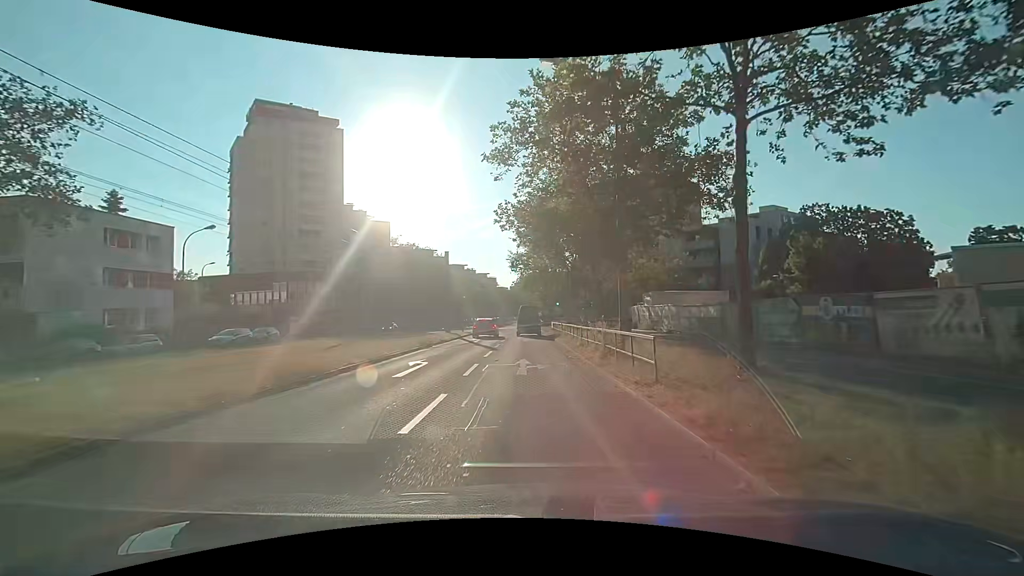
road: tertiary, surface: asphalt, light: Day
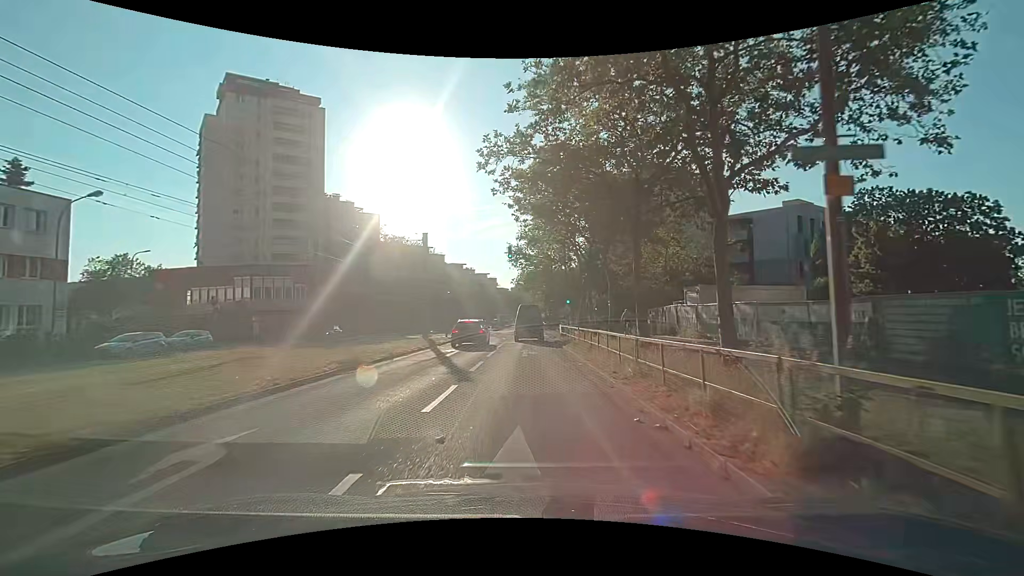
(+0.1, +10.5) m; 0°
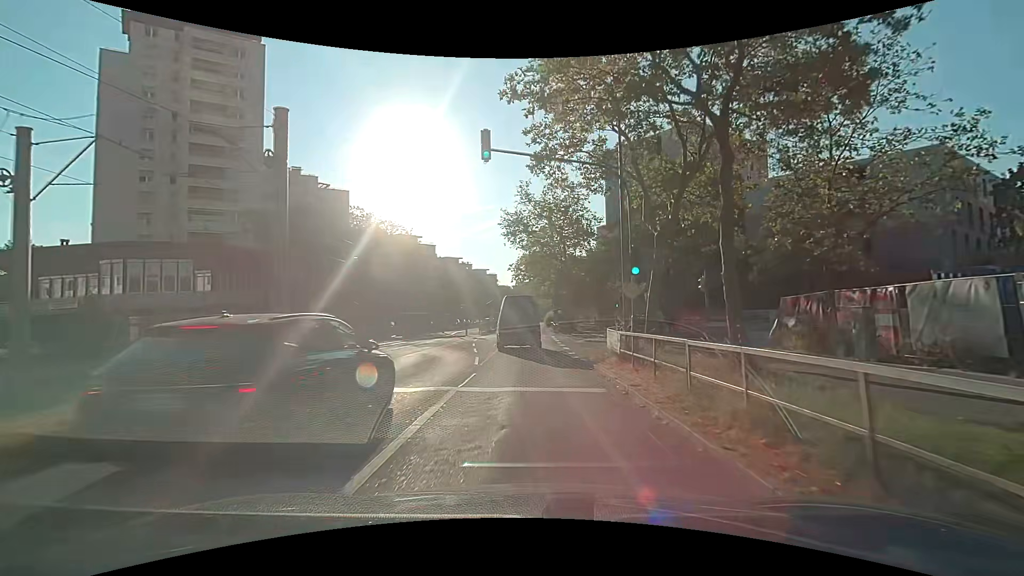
(-0.1, +21.4) m; -1°
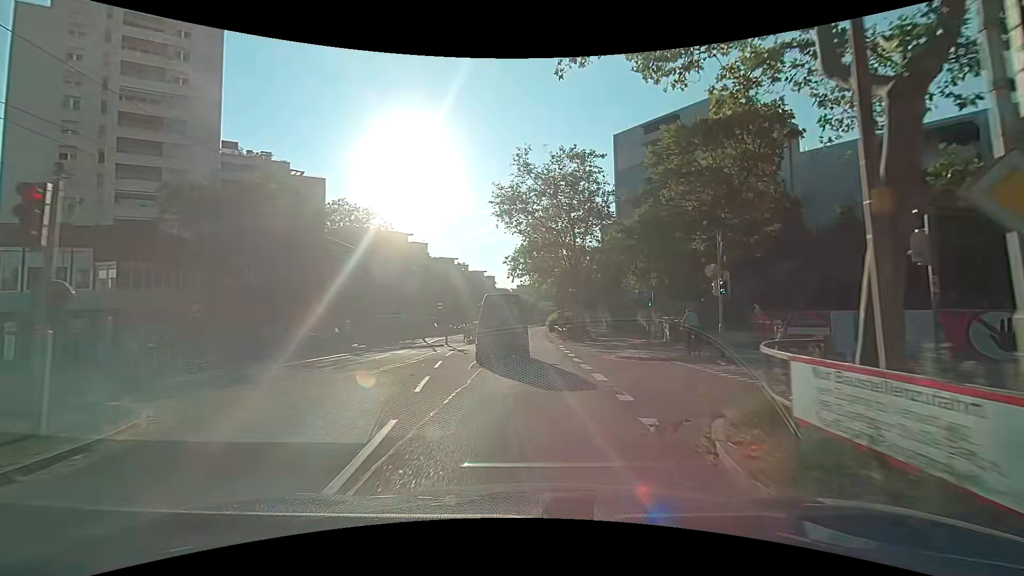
(+0.1, +11.0) m; 0°
(0, +10) (0, +20) (+1, +30) (+1, +40) (+1, +50) (+1, +60) (+2, +70) (+2, +80) (+3, +90) (+3, +100) m
